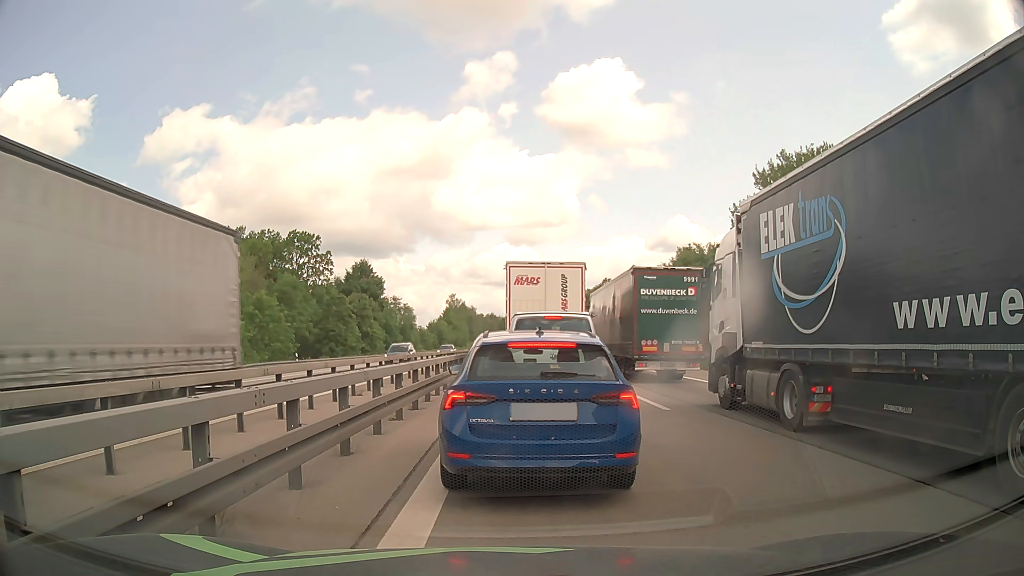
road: motorway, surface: asphalt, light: Day
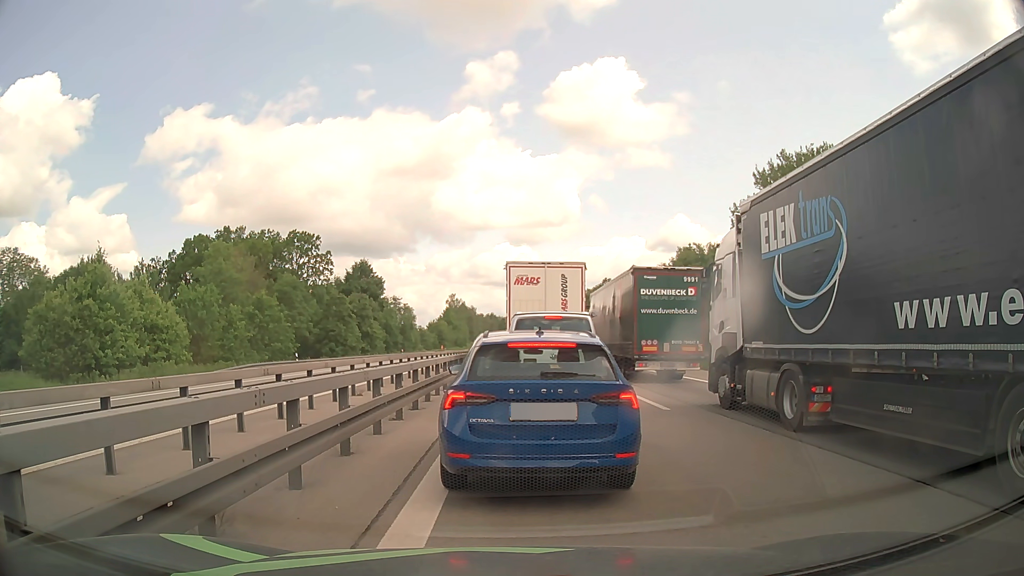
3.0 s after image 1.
(0.0, 0.0) m; 0°
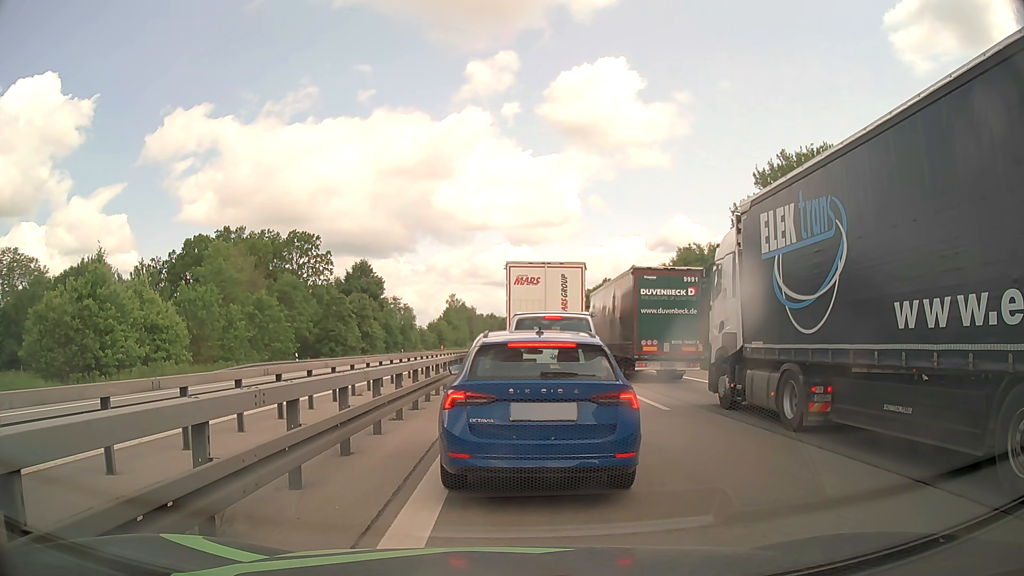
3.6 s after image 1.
(0.0, 0.0) m; 0°
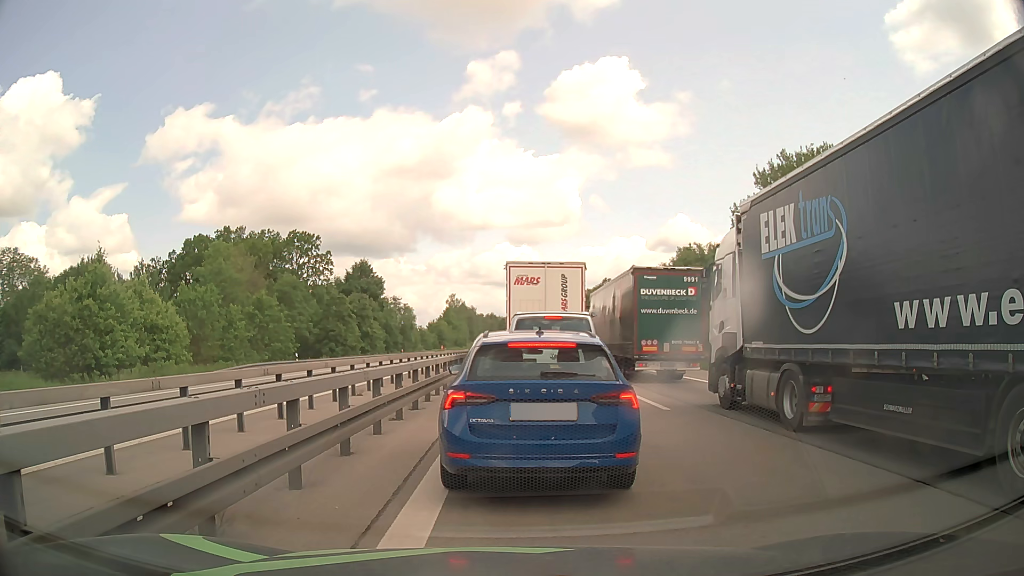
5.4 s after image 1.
(0.0, 0.0) m; 0°
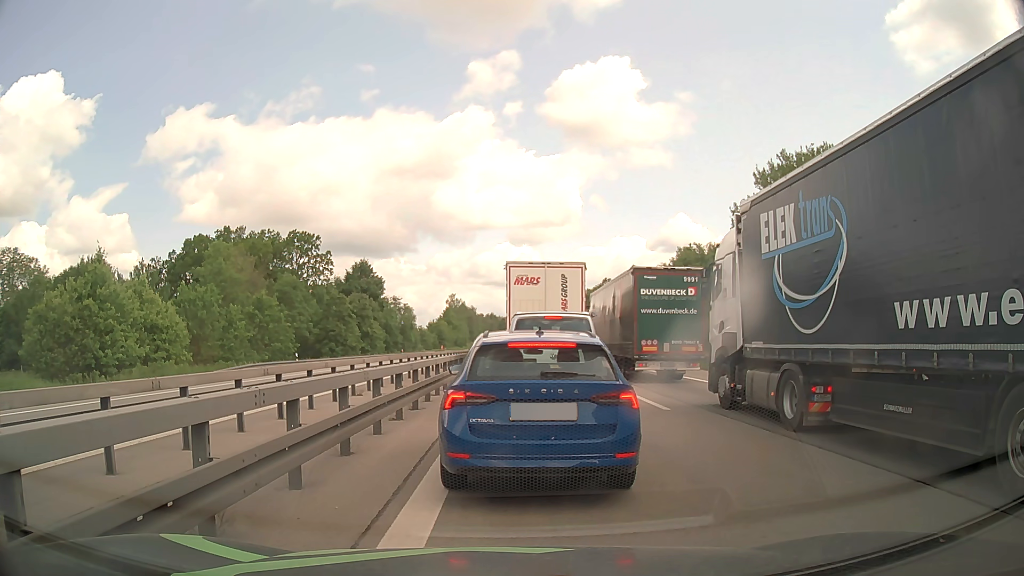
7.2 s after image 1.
(0.0, 0.0) m; 0°
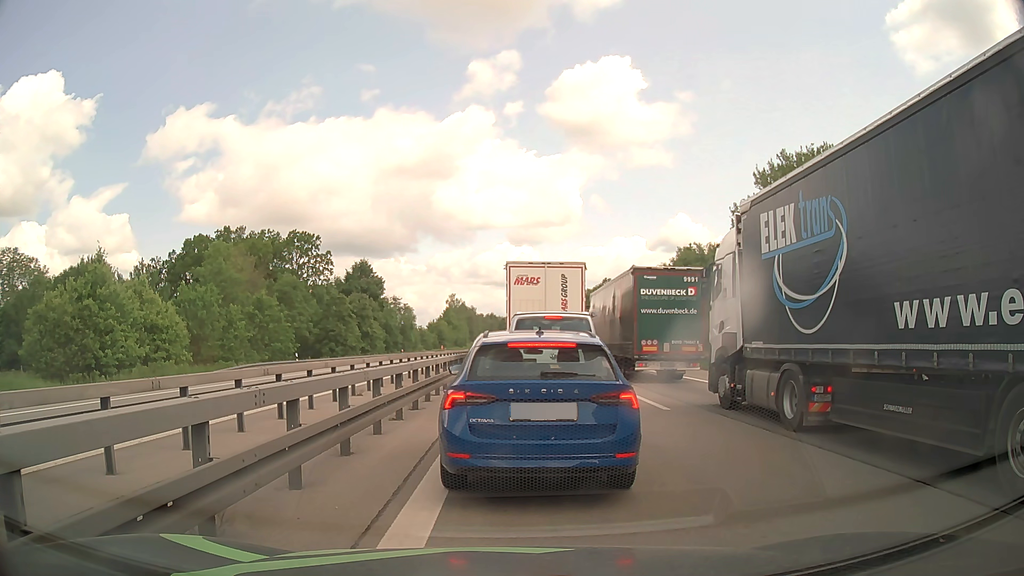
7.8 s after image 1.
(0.0, 0.0) m; 0°
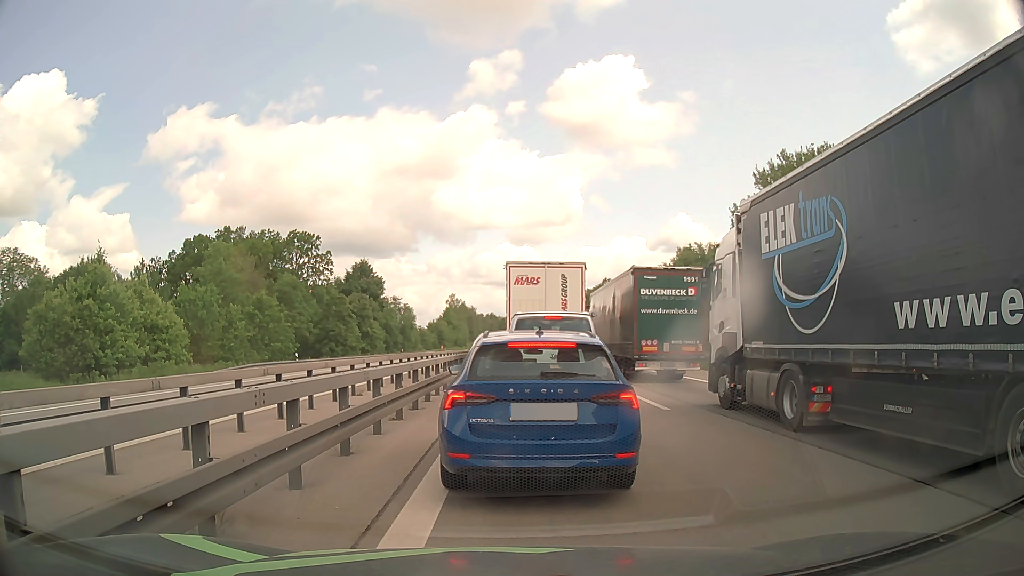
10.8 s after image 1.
(0.0, 0.0) m; 0°
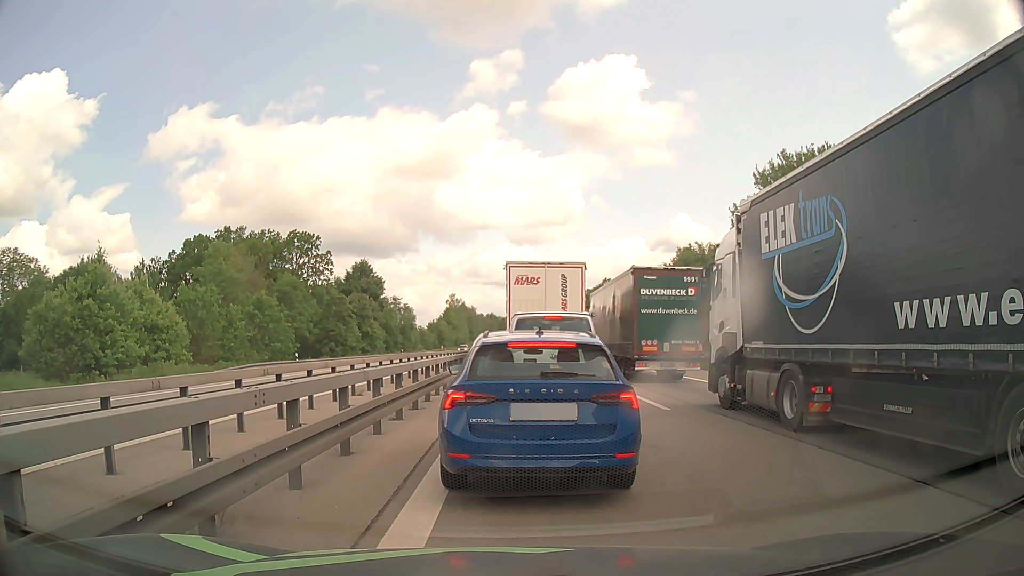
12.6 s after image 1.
(0.0, 0.0) m; 0°
